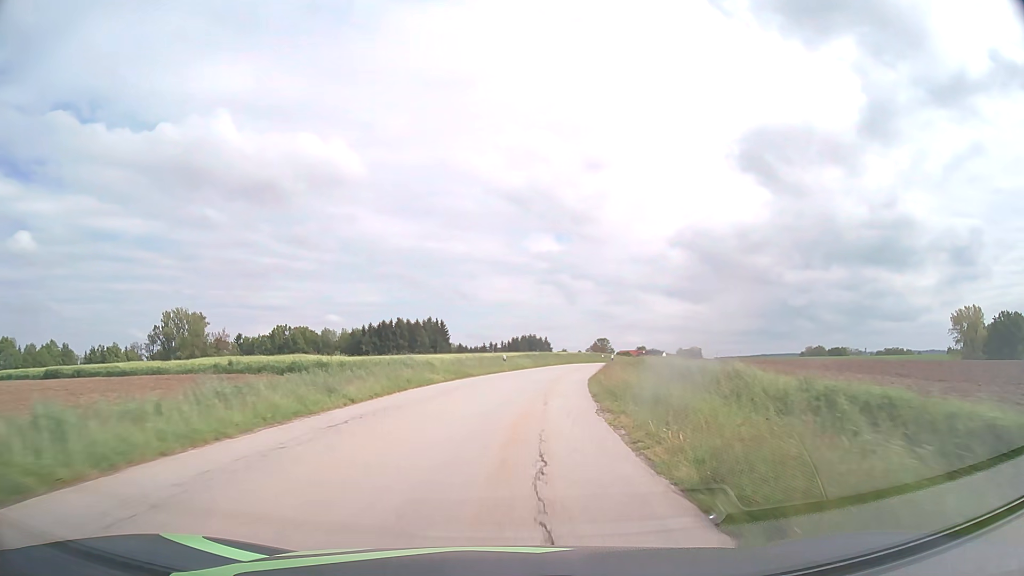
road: tertiary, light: Day
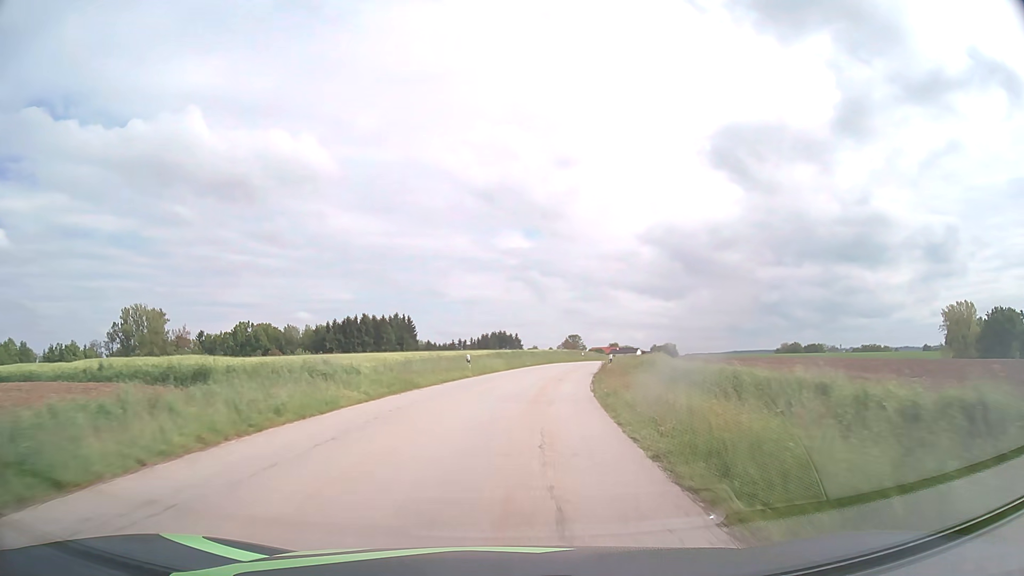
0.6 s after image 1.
(+0.2, +10.5) m; +3°
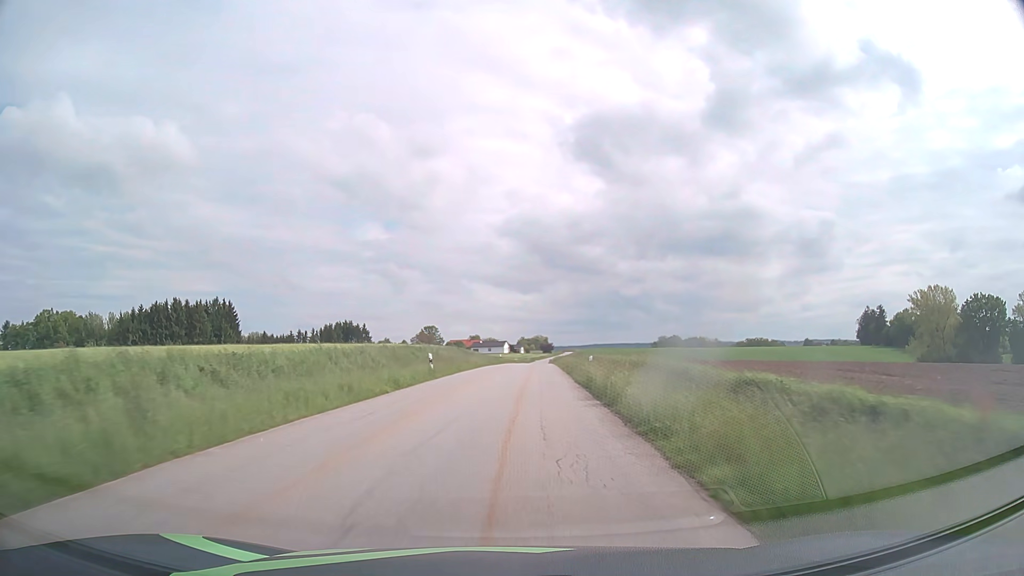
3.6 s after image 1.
(+6.0, +52.6) m; +12°
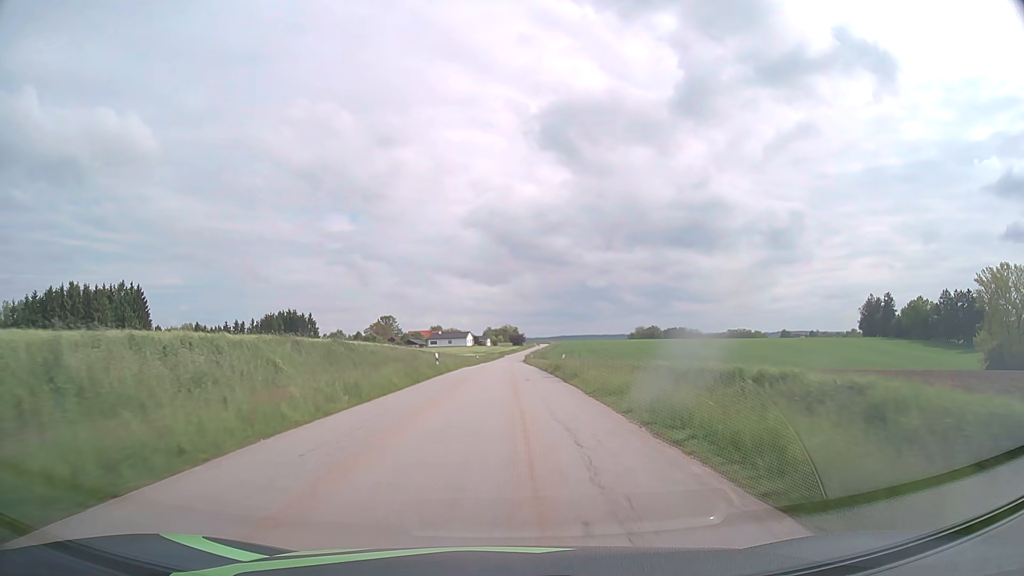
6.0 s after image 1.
(+1.3, +43.0) m; +3°
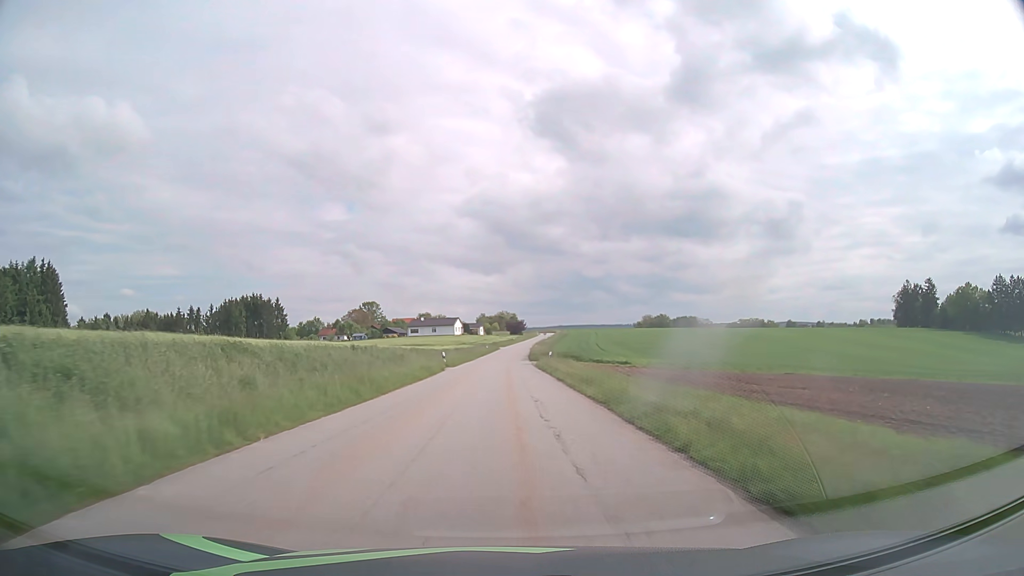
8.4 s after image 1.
(+0.2, +43.0) m; 0°
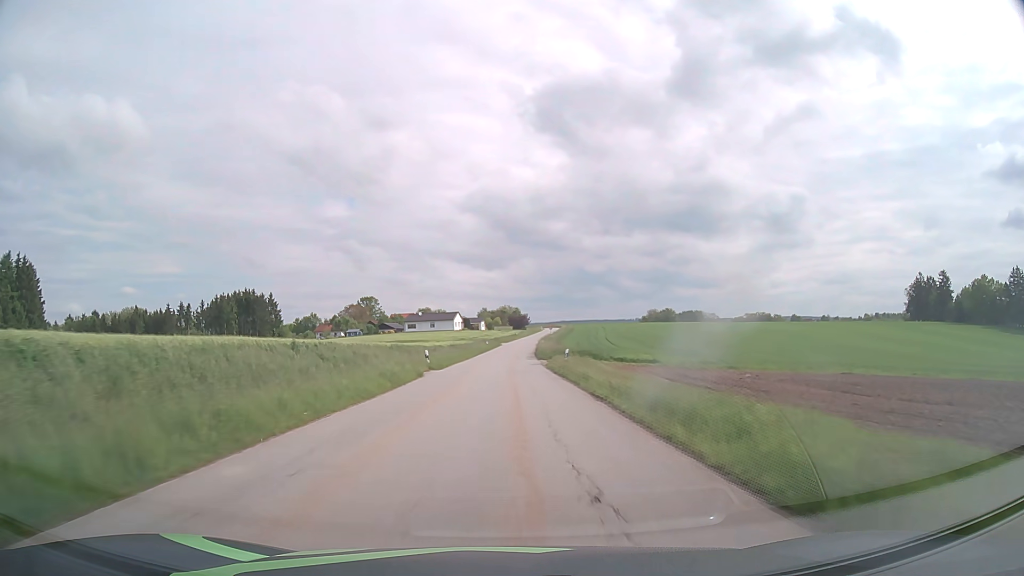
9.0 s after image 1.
(0.0, +10.7) m; 0°
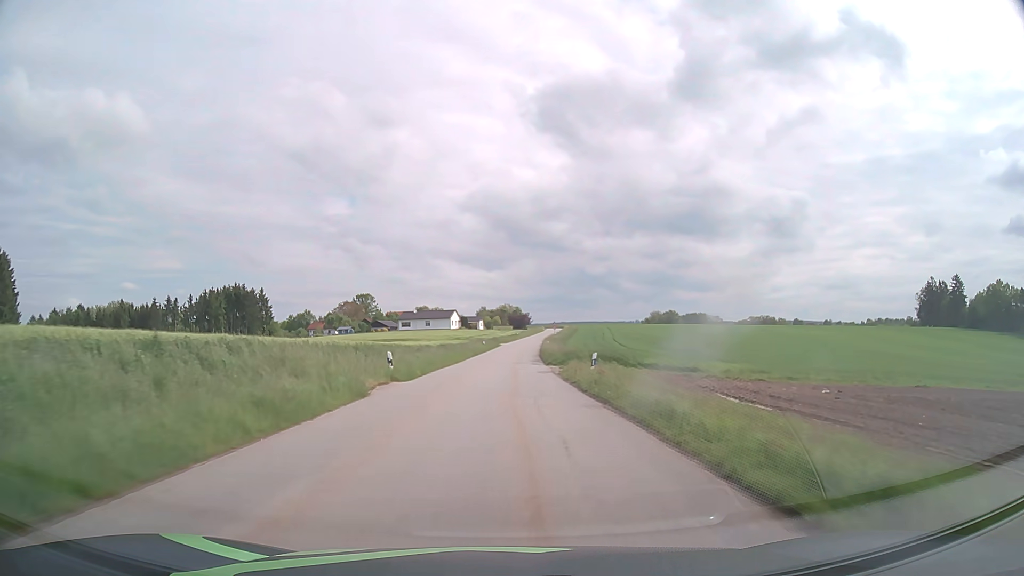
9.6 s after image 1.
(0.0, +10.8) m; 0°
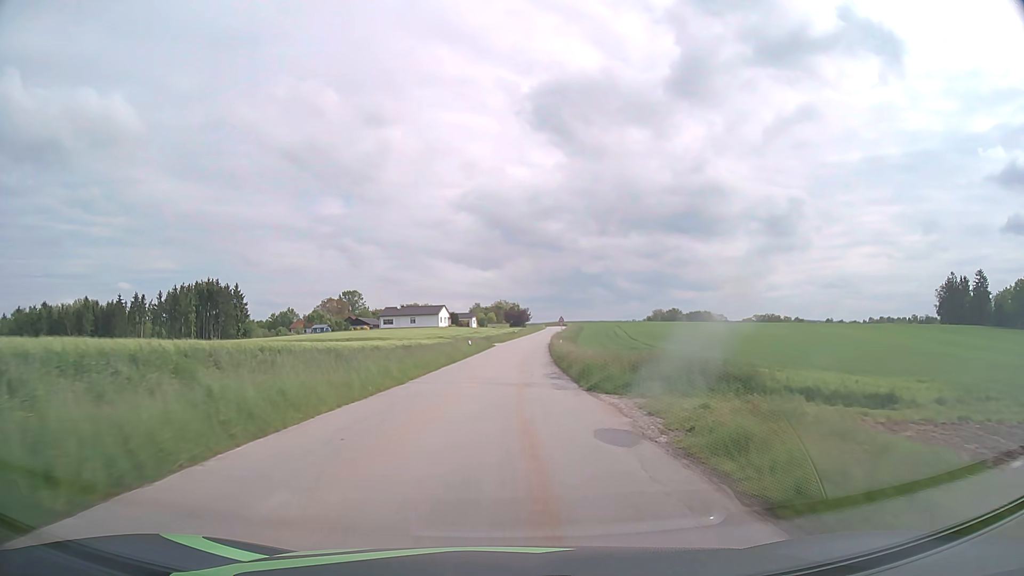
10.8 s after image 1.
(0.0, +21.6) m; 0°
(0, +10) (0, +20) (0, +30) (+1, +40) (+1, +50) (+2, +60) (+3, +70) (+3, +80) (+4, +90) (+6, +100) m
